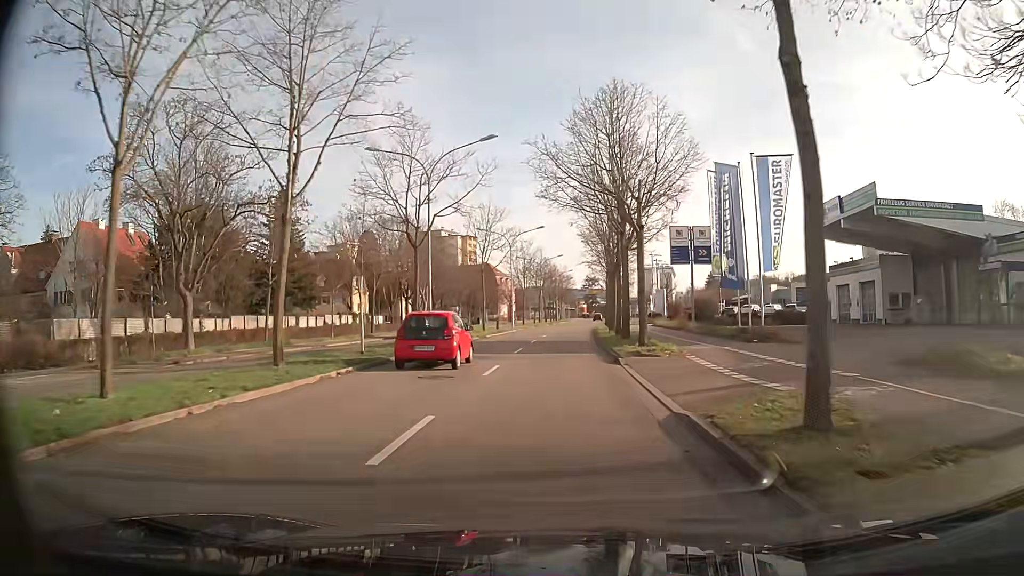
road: primary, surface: asphalt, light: Day
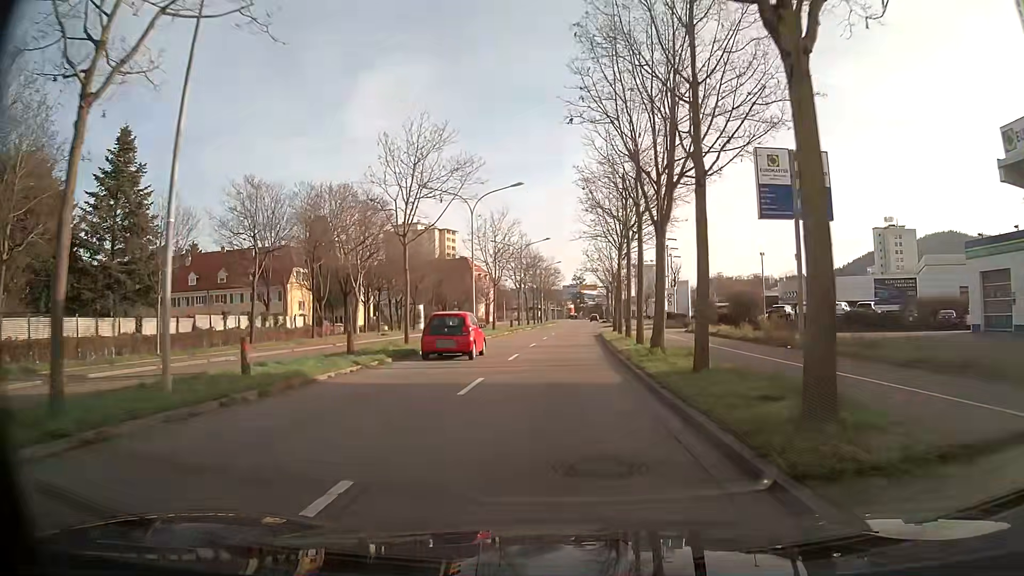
(+0.2, +21.9) m; +1°
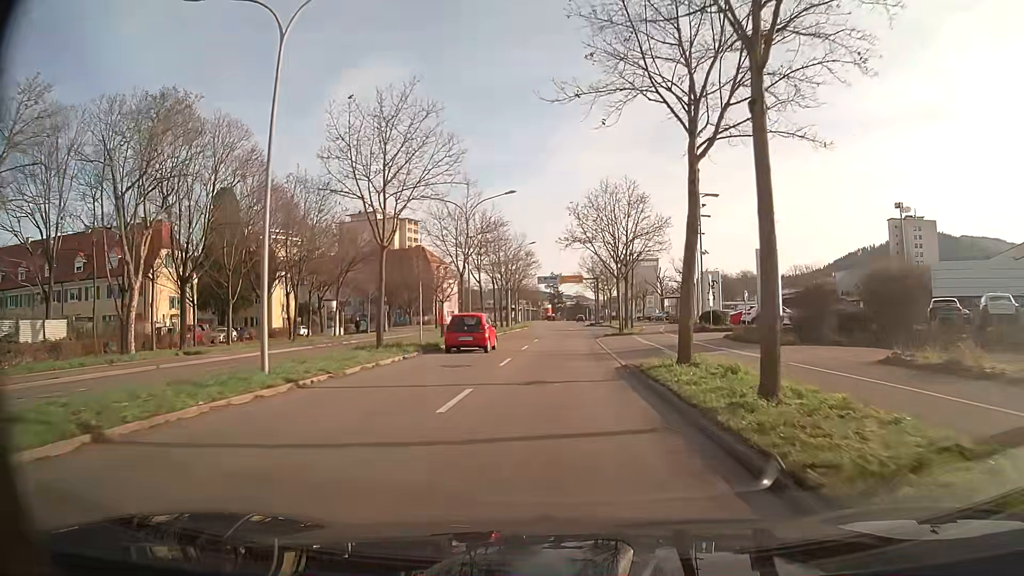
(+0.5, +29.2) m; +2°
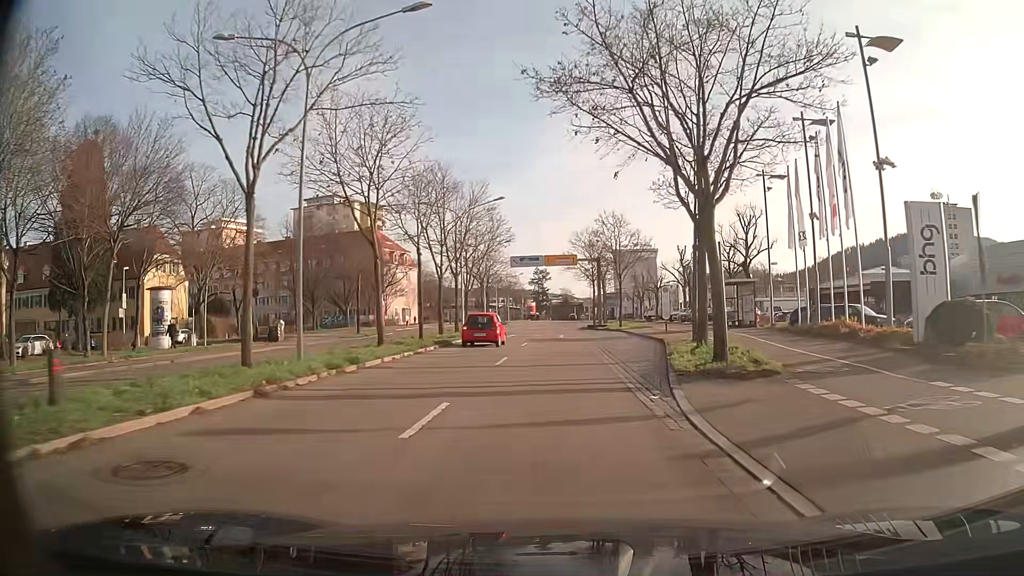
(+0.3, +29.1) m; +1°
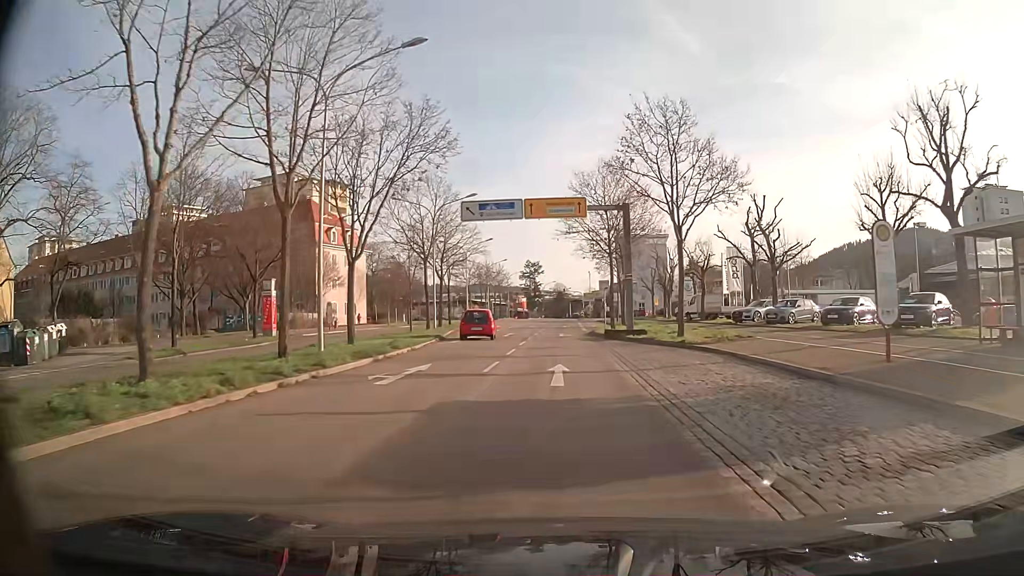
(+0.2, +29.1) m; +1°
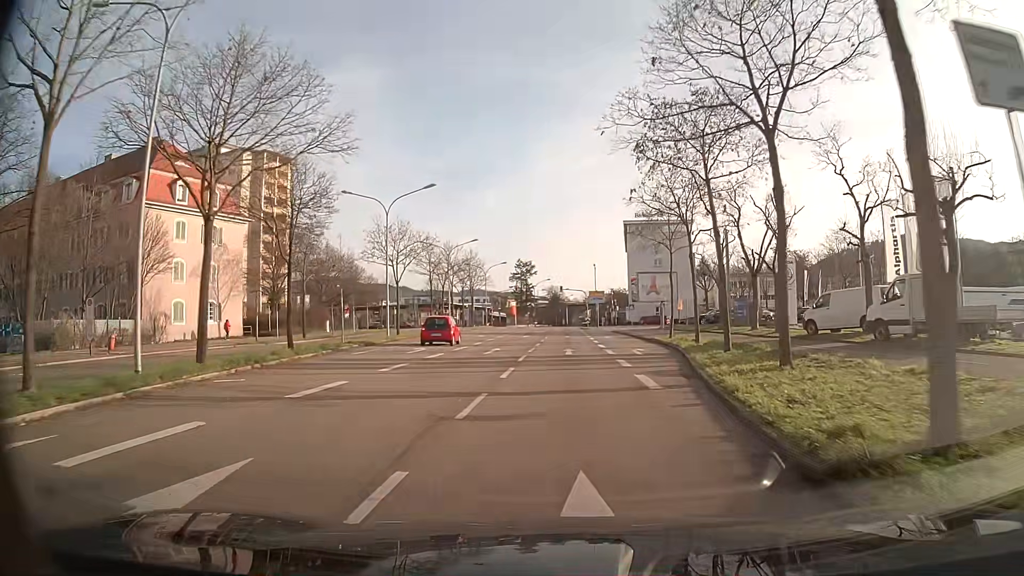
(+0.1, +36.2) m; +1°
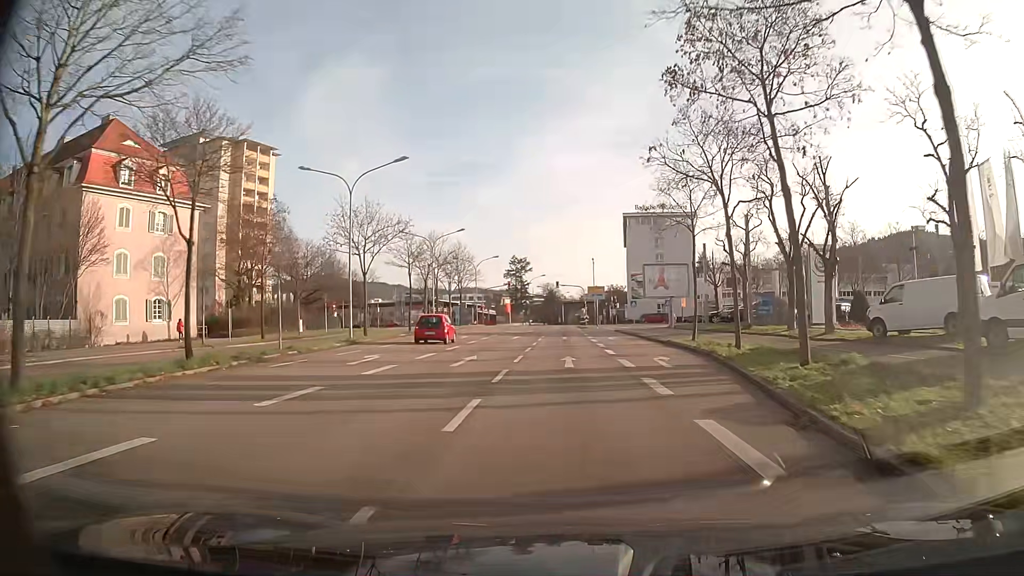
(0.0, +7.2) m; 0°
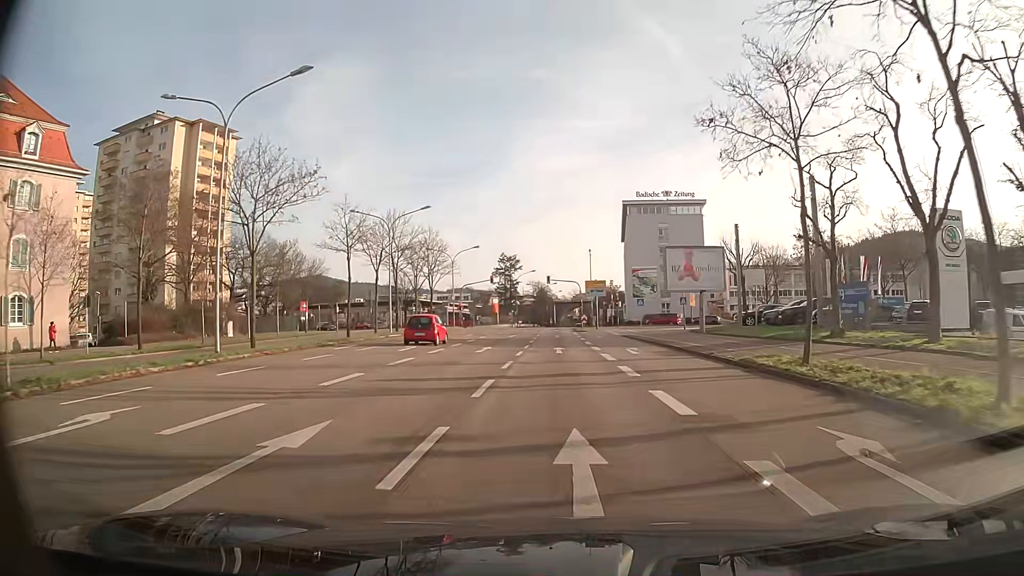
(+0.1, +14.5) m; +1°
(0, +10) (0, +20) (0, +30) (0, +40) (0, +50) (0, +60) (0, +70) (0, +80) (+1, +90) (+1, +100) m
